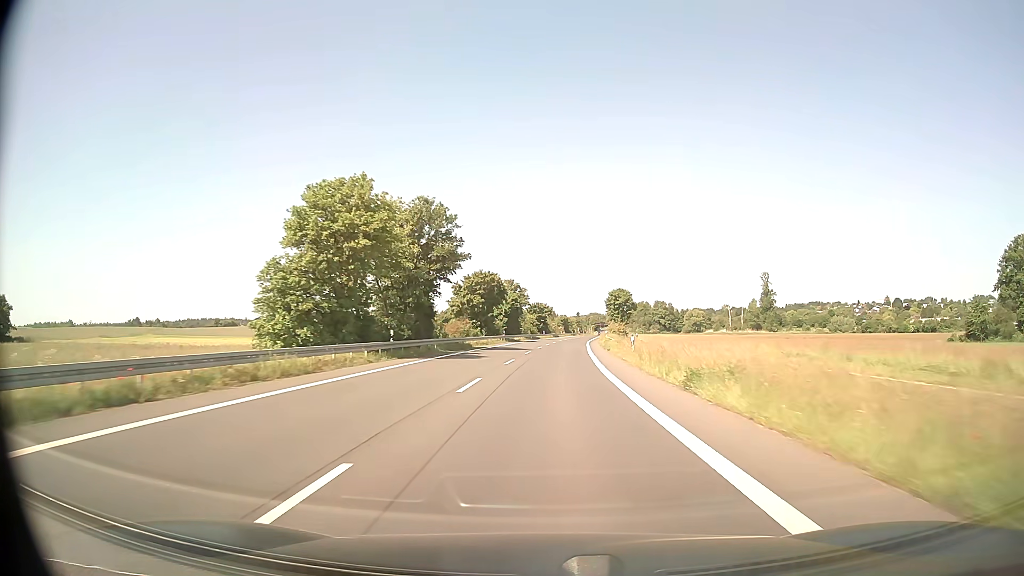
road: secondary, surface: asphalt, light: Day
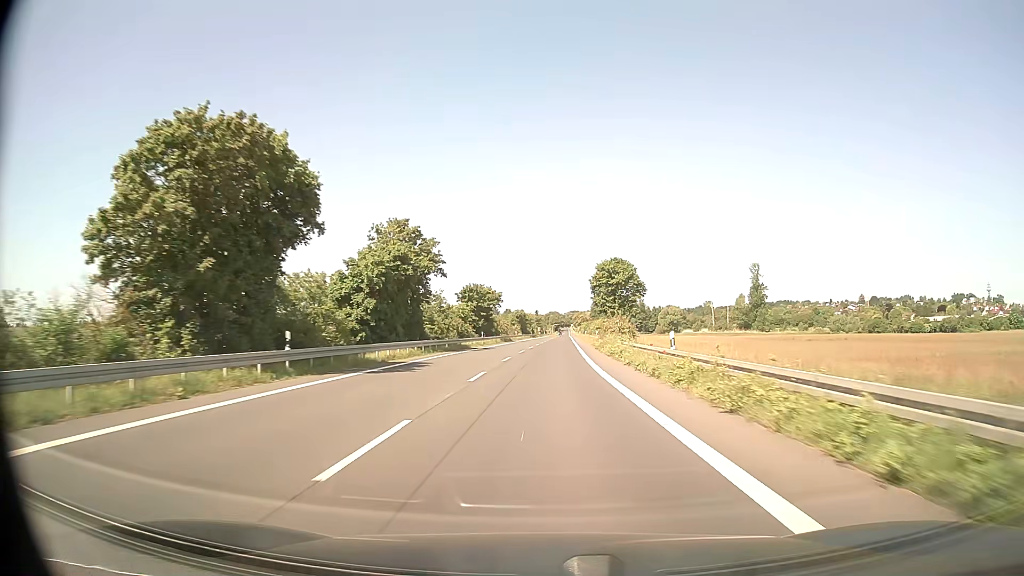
(+1.9, +56.0) m; +4°
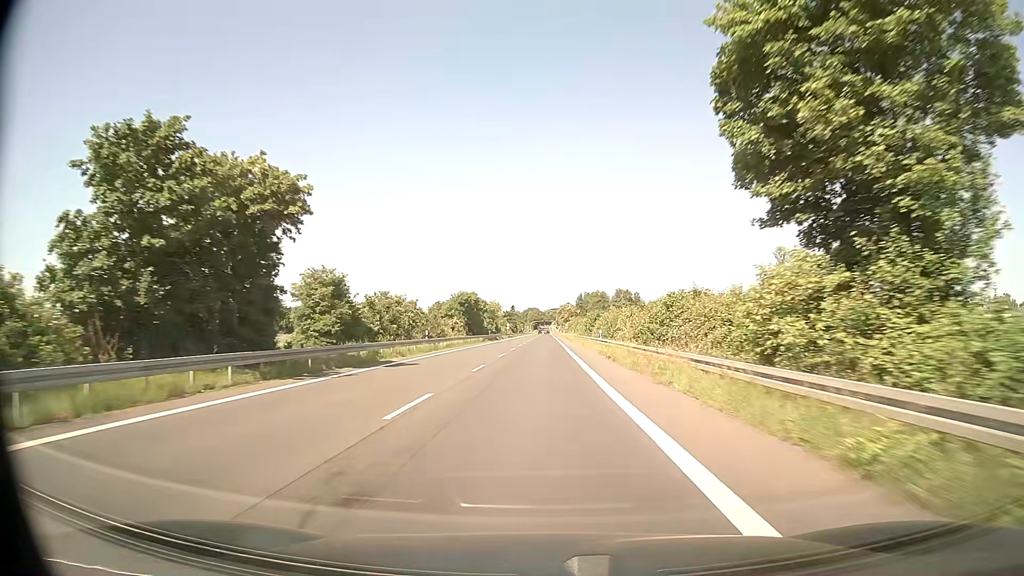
(+1.8, +67.3) m; +2°
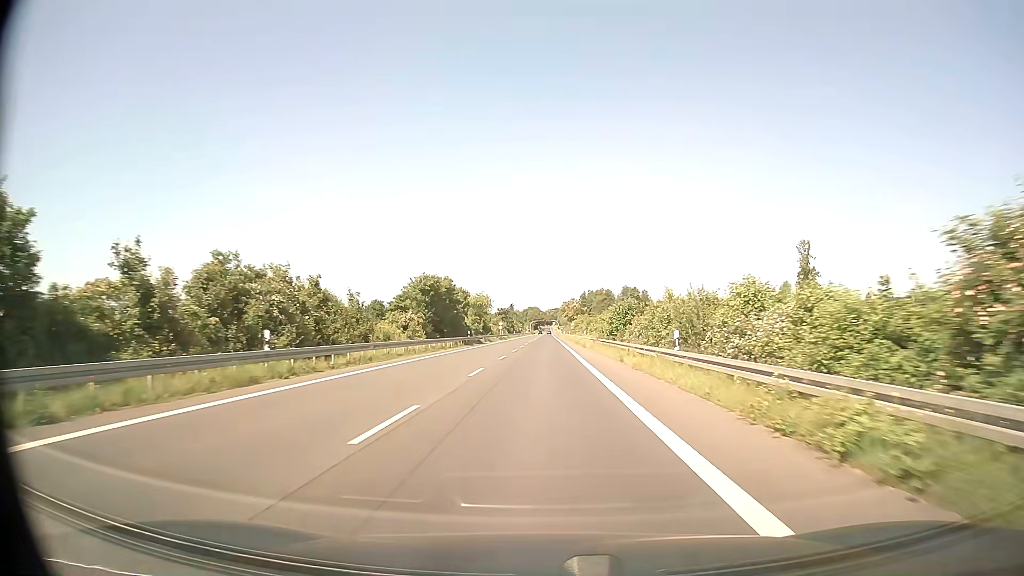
(0.0, +26.1) m; 0°
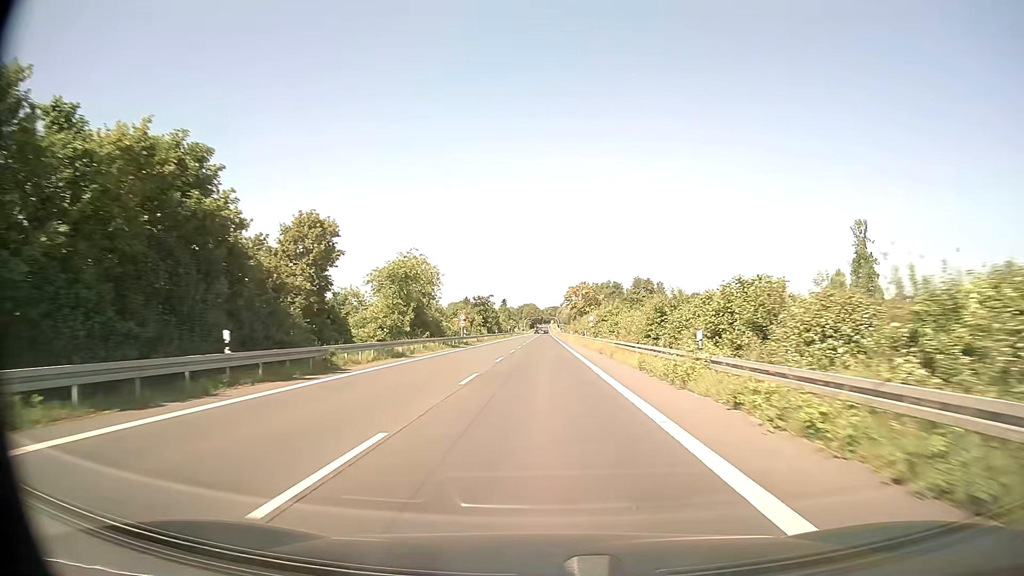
(+0.1, +50.9) m; 0°
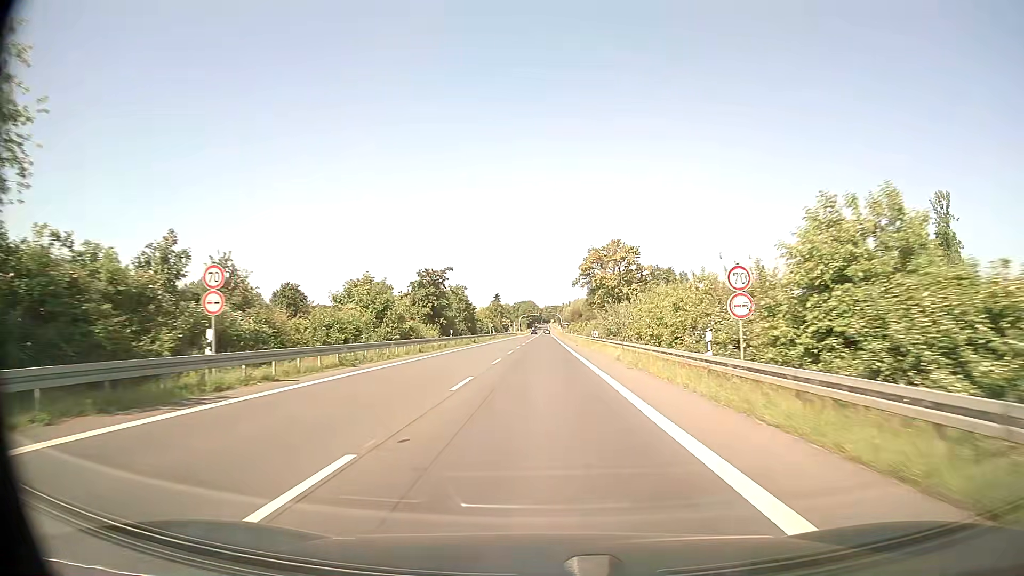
(0.0, +49.2) m; 0°
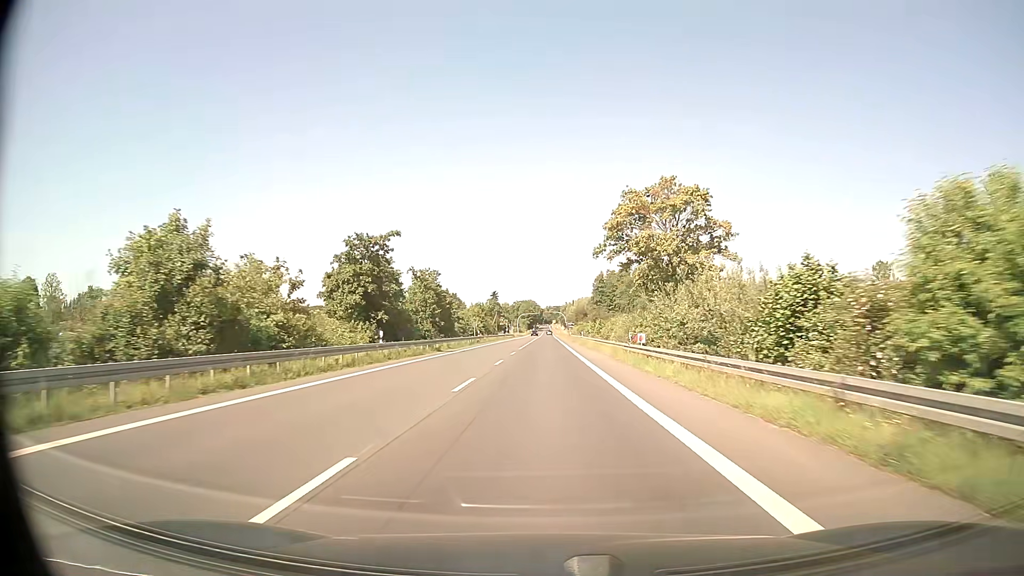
(-0.1, +24.0) m; 0°
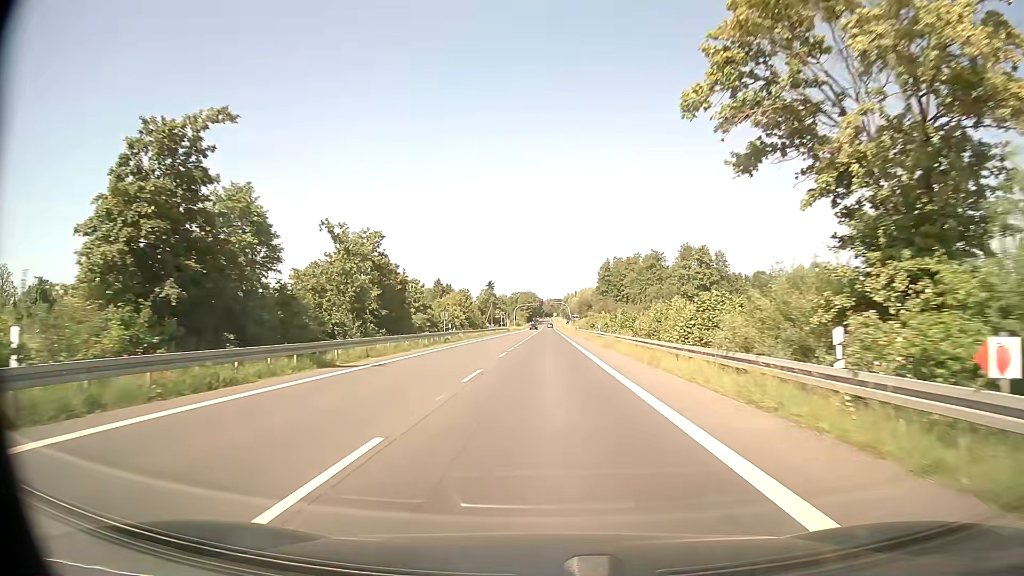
(0.0, +22.7) m; 0°
(0, +10) (0, +20) (0, +30) (0, +40) (0, +50) (0, +60) (0, +70) (0, +80) (+1, +90) (+1, +100) m
